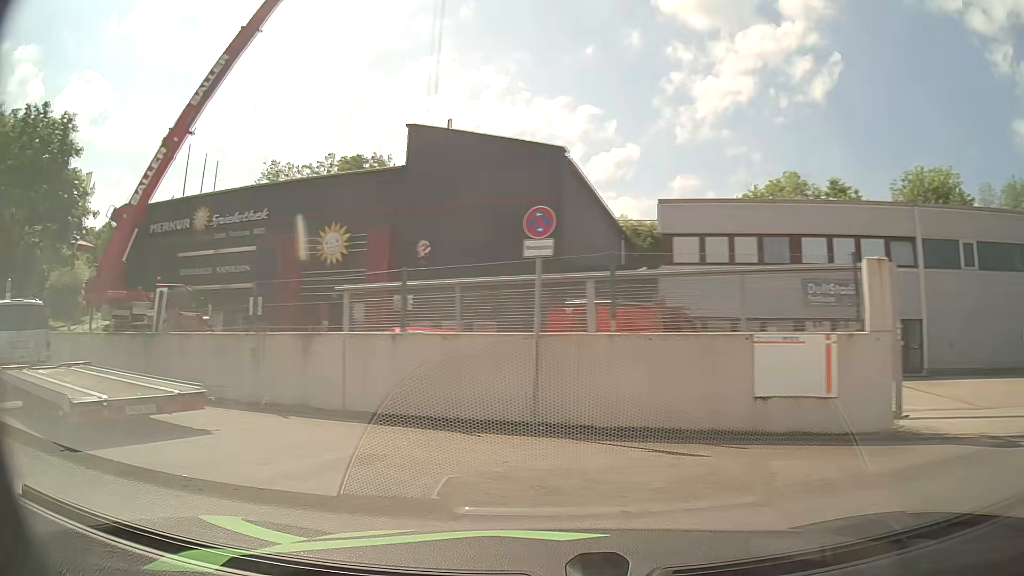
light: Day
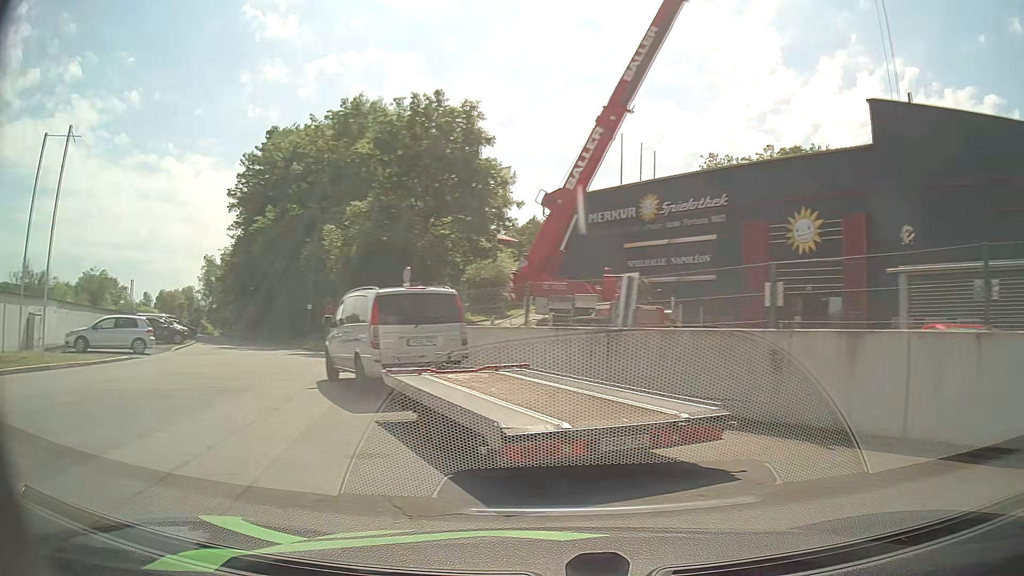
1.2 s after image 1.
(-1.0, +2.9) m; -38°
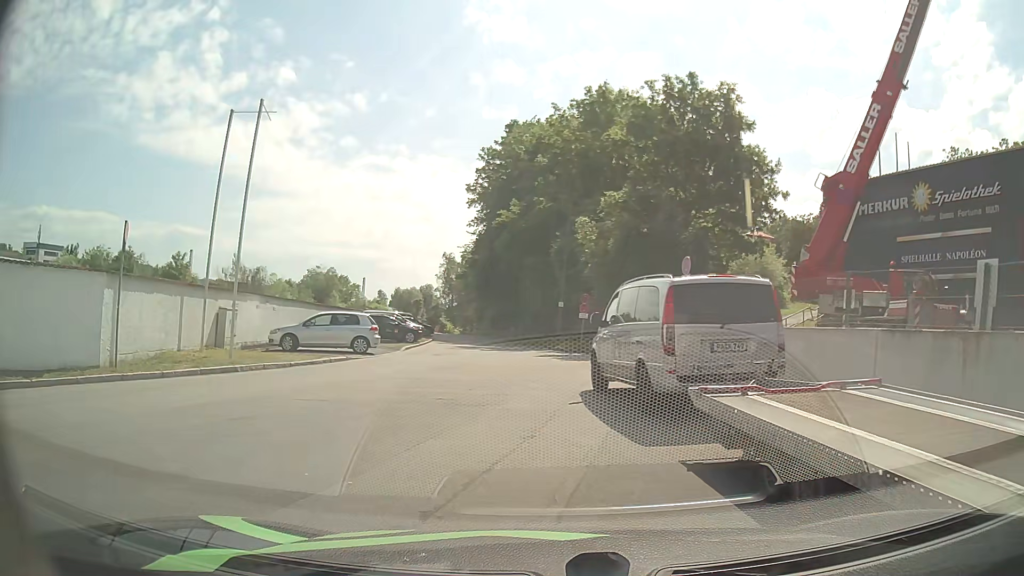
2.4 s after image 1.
(-0.6, +2.8) m; -20°
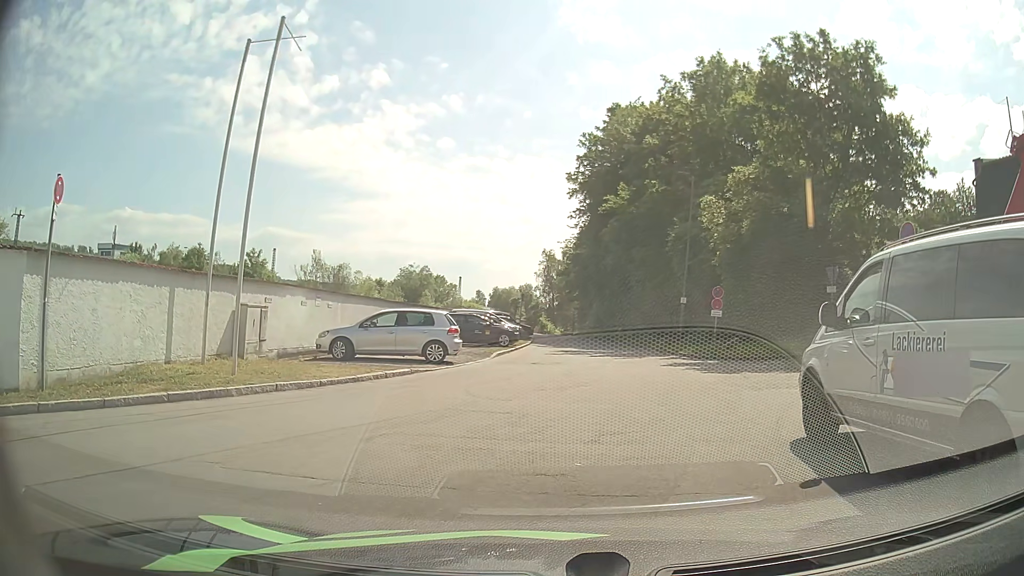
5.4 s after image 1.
(-0.6, +5.6) m; -9°
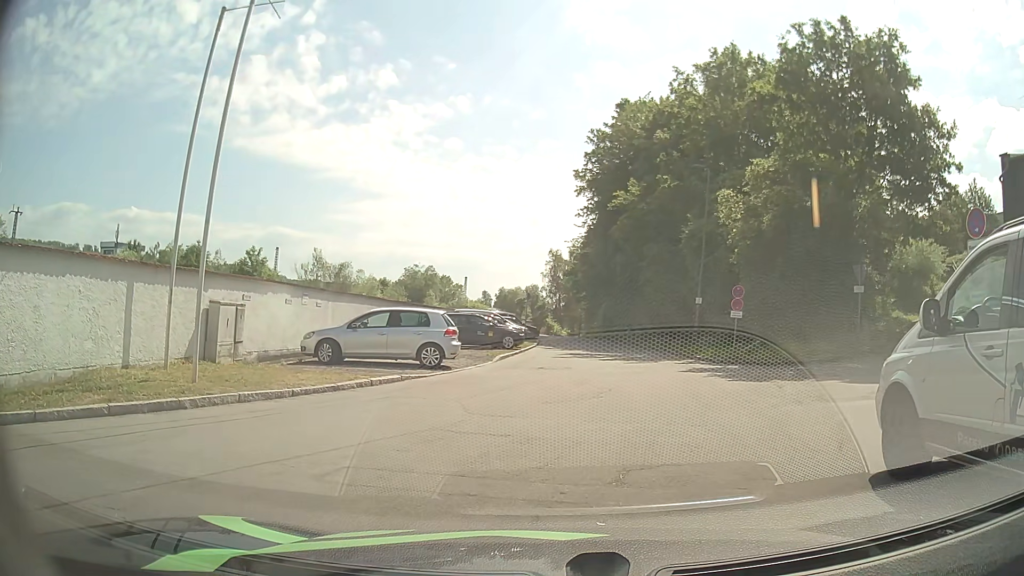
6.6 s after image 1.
(0.0, +1.8) m; +1°
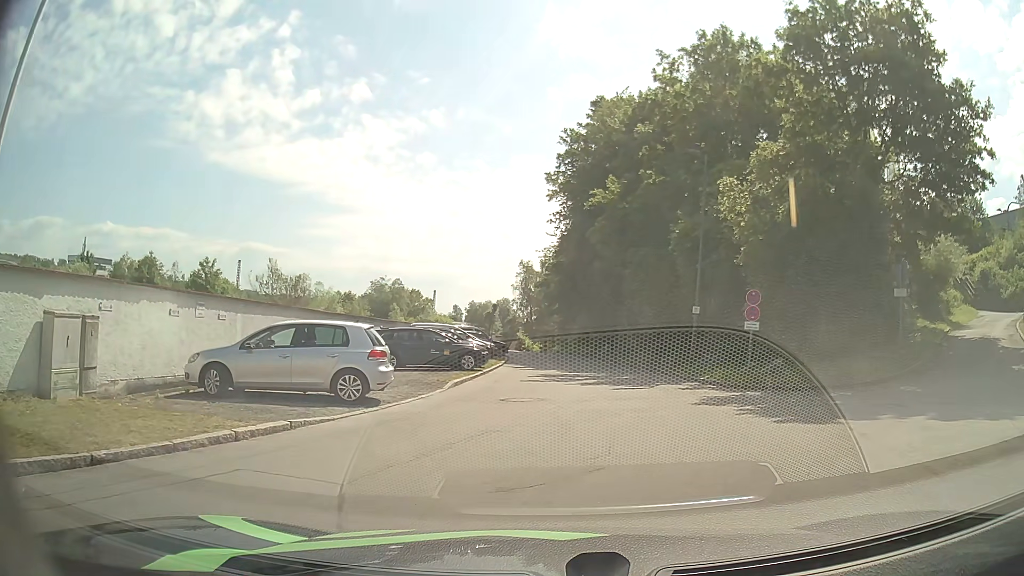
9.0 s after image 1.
(0.0, +4.9) m; +1°
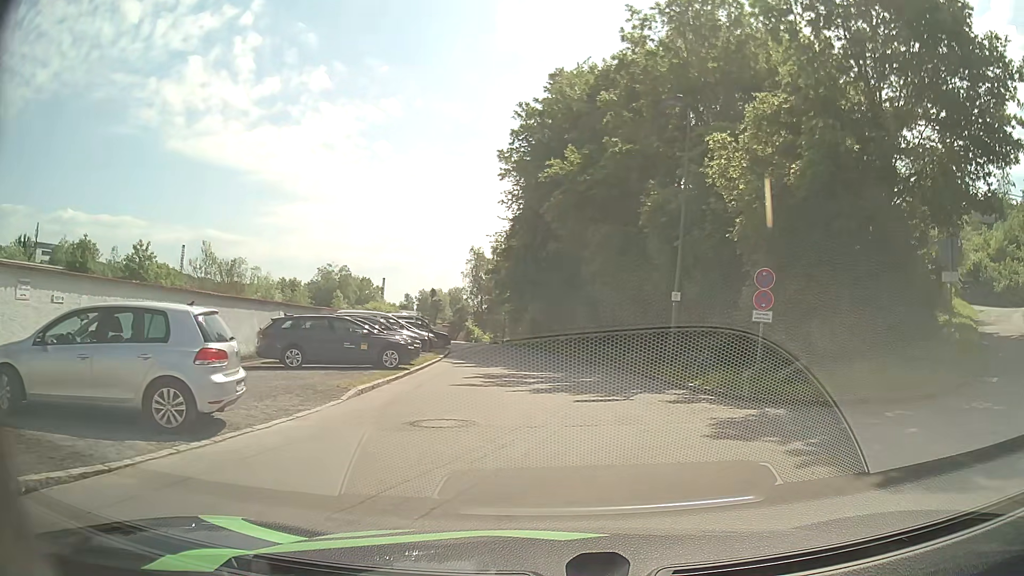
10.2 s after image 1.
(+0.2, +4.9) m; +4°
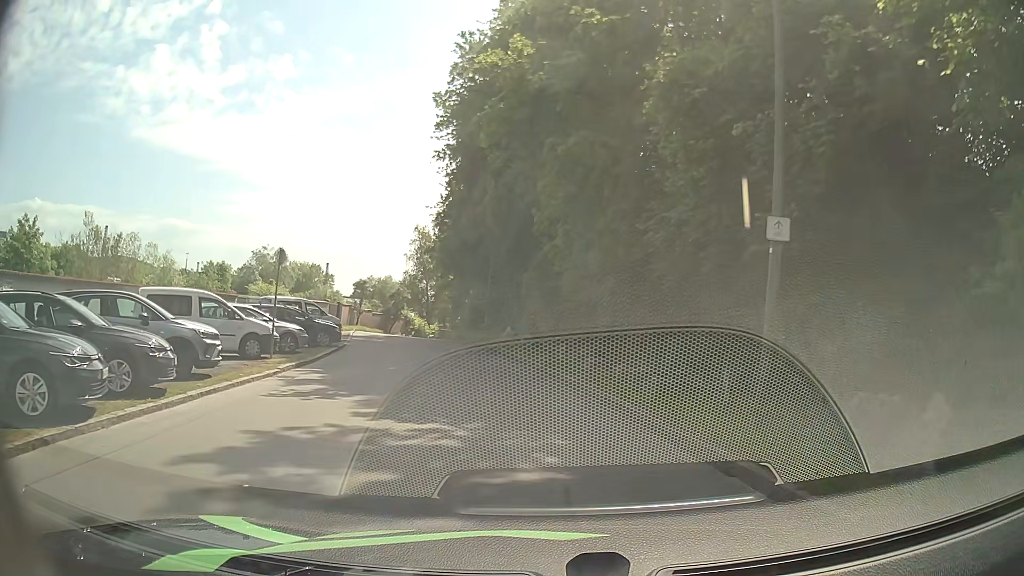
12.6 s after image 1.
(+0.9, +12.7) m; +4°
